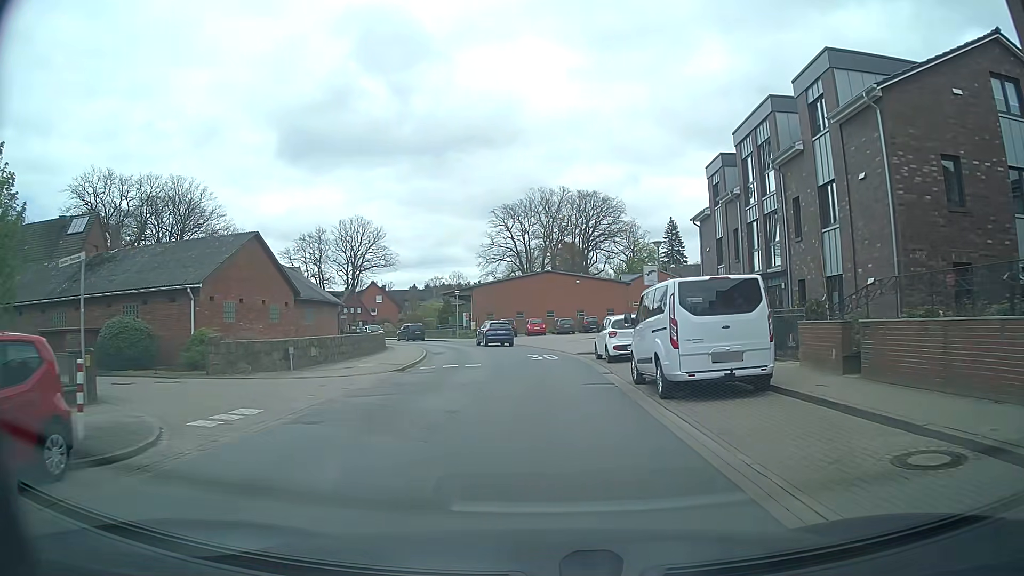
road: tertiary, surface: asphalt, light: Day
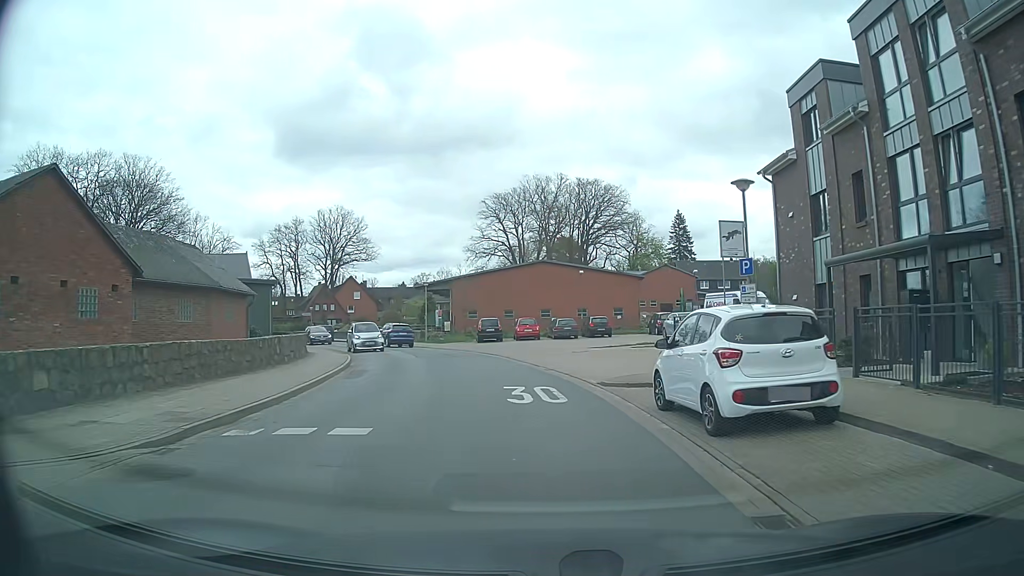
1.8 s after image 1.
(+0.1, +13.9) m; 0°
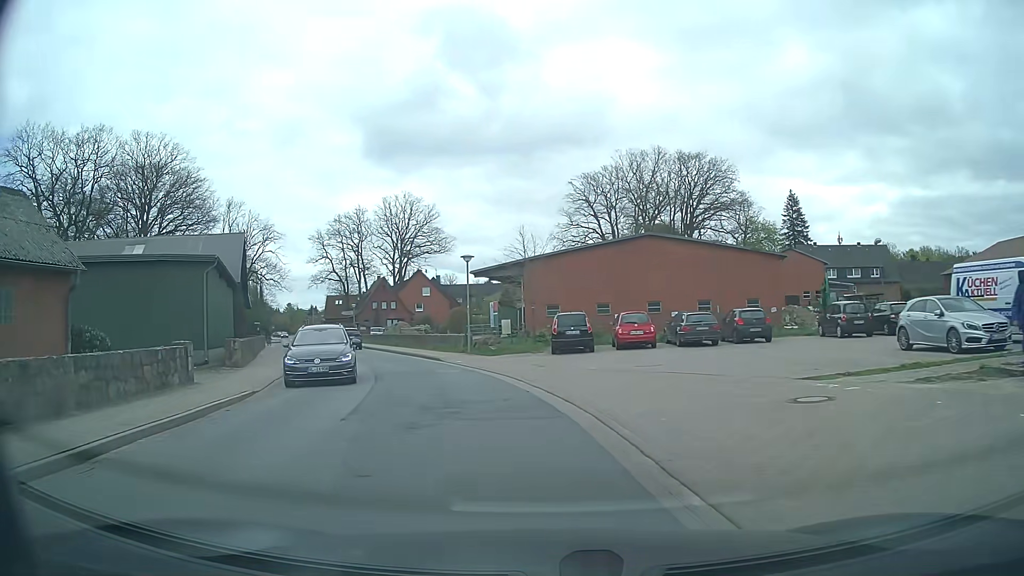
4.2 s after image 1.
(-0.3, +18.5) m; -7°
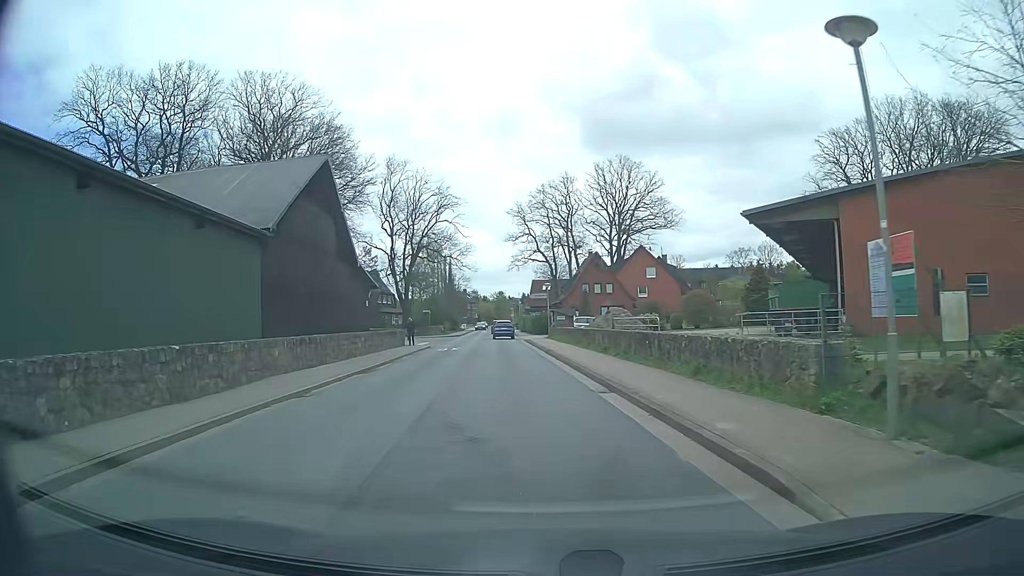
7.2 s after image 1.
(-3.8, +22.6) m; -19°
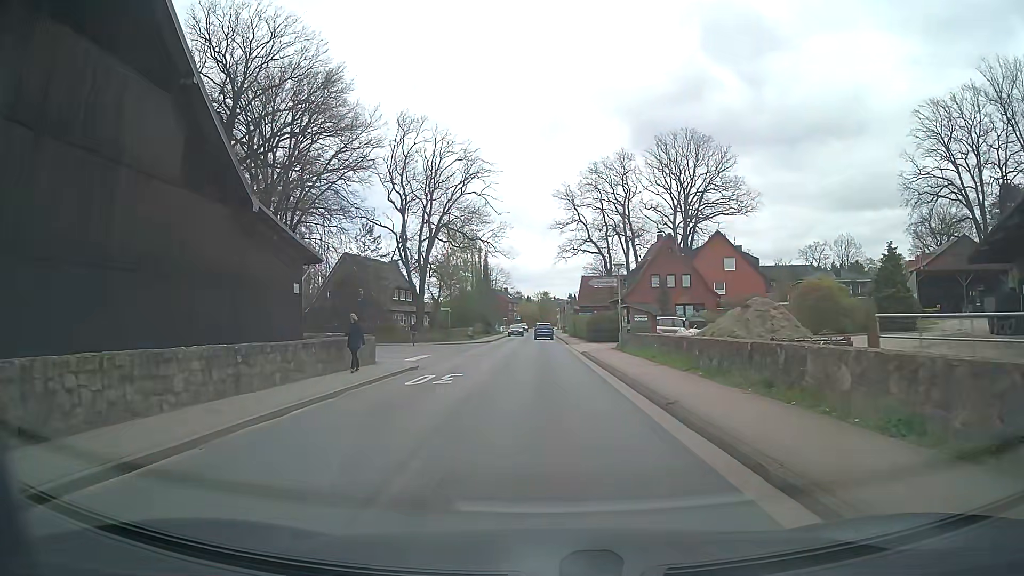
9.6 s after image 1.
(-0.8, +18.6) m; -3°
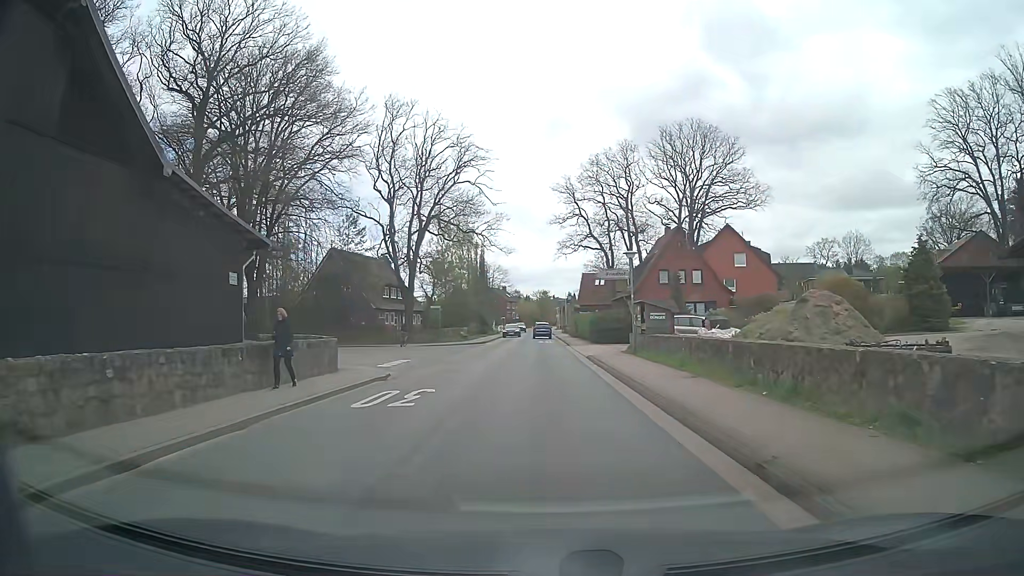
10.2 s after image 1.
(0.0, +4.7) m; 0°
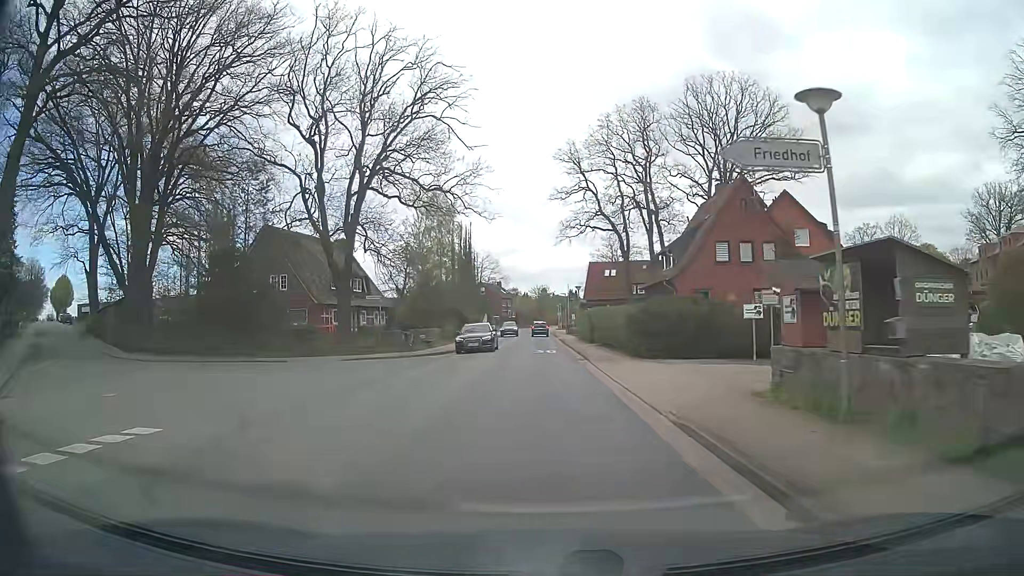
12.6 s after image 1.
(0.0, +18.8) m; 0°
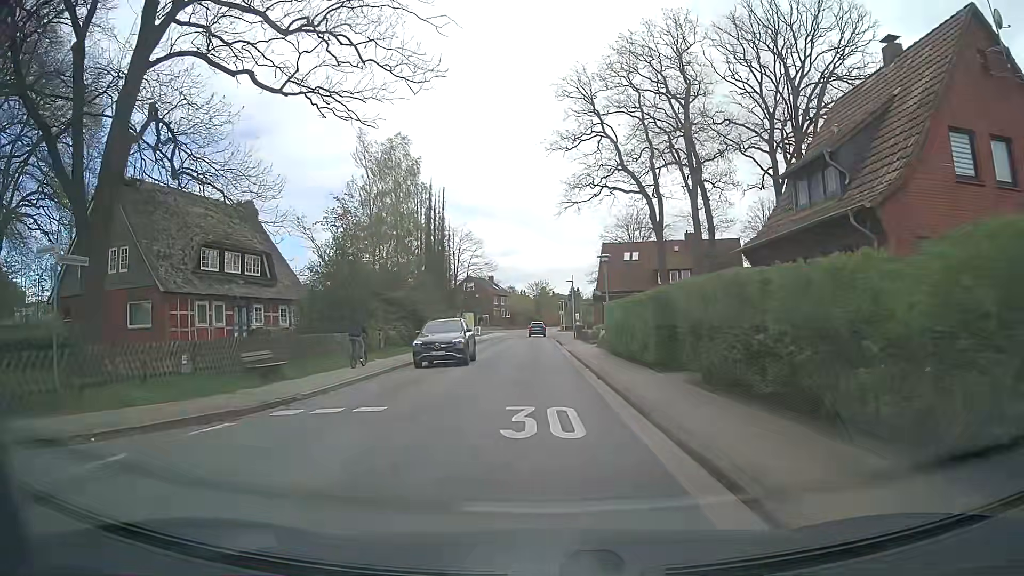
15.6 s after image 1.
(+0.1, +23.4) m; 0°
(0, +10) (0, +20) (0, +30) (0, +40) (-1, +50) (-1, +60) (-1, +70) (-1, +80) (-1, +90) (-1, +100) m
